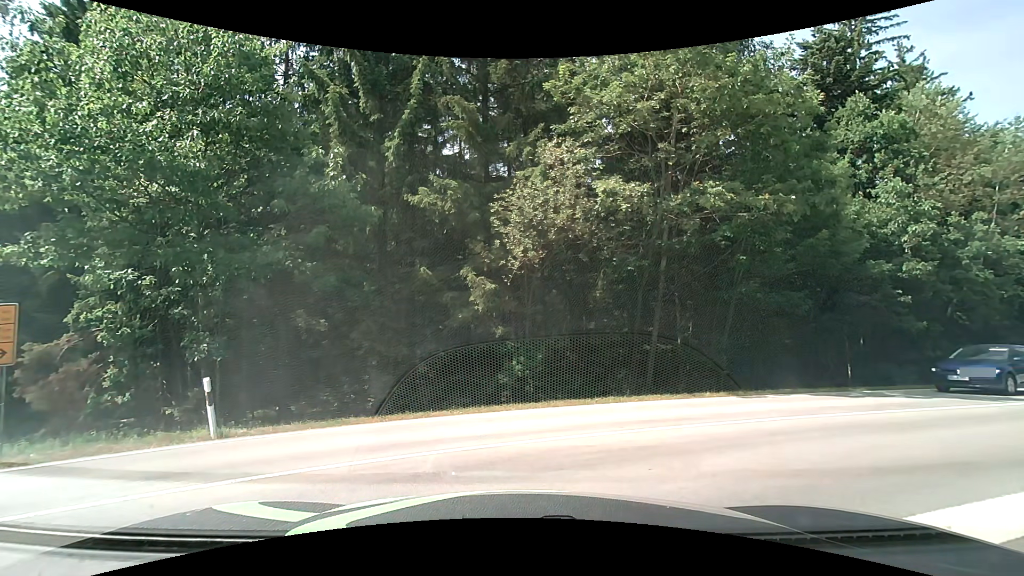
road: secondary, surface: asphalt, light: Day
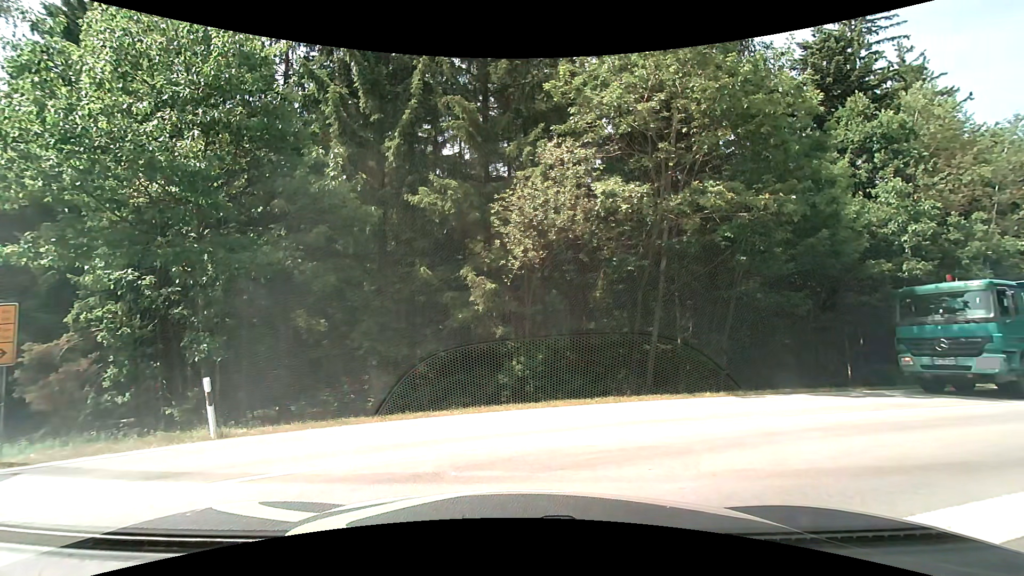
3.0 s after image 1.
(0.0, 0.0) m; 0°
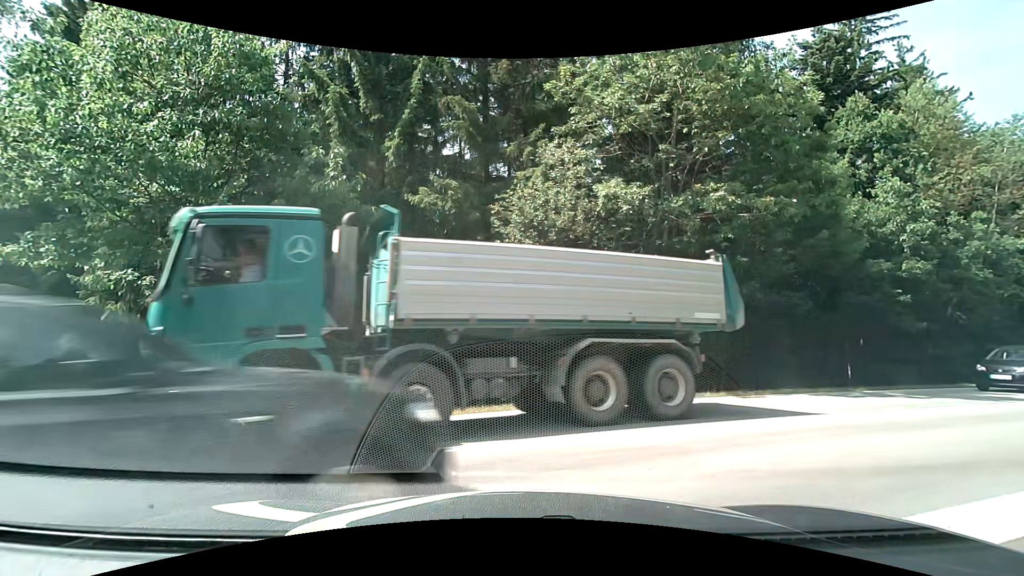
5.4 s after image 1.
(0.0, 0.0) m; 0°
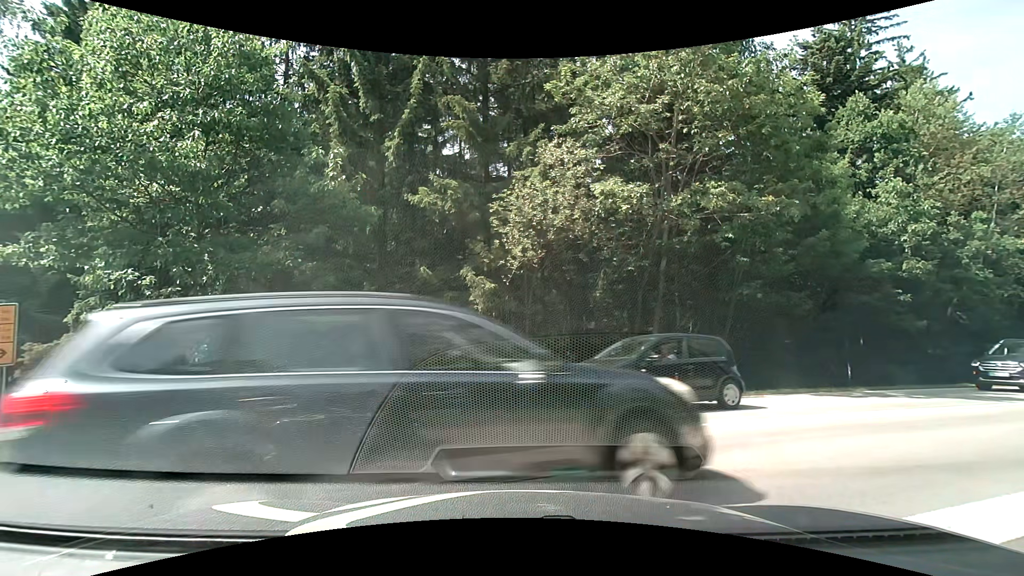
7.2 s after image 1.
(0.0, 0.0) m; 0°
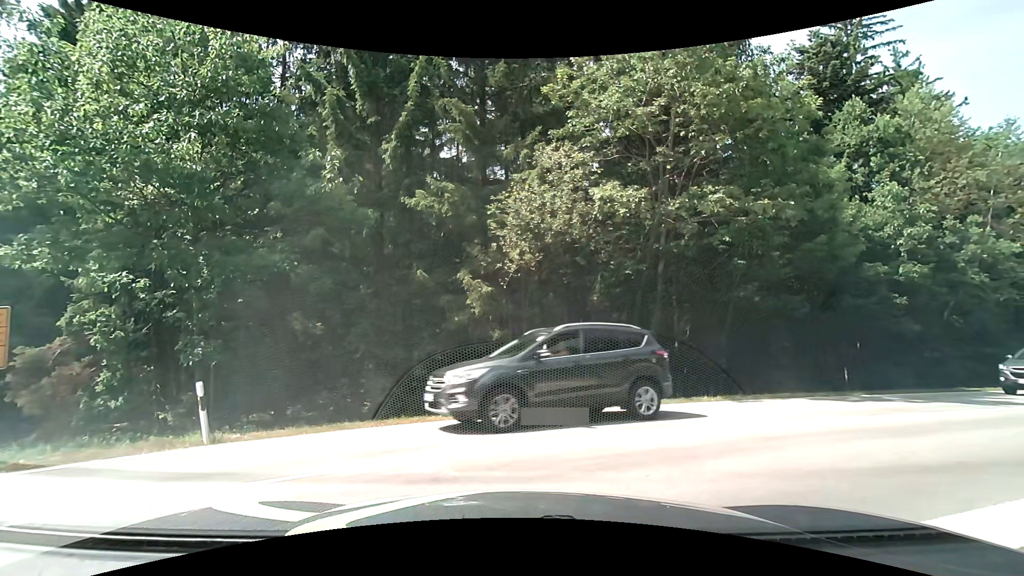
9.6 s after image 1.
(0.0, 0.0) m; 0°
